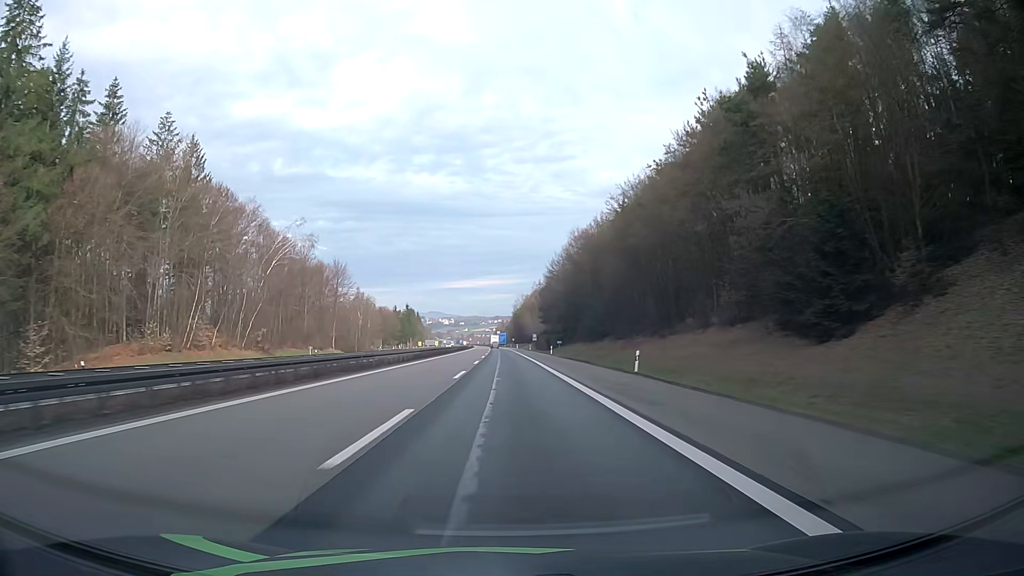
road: motorway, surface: asphalt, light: Day
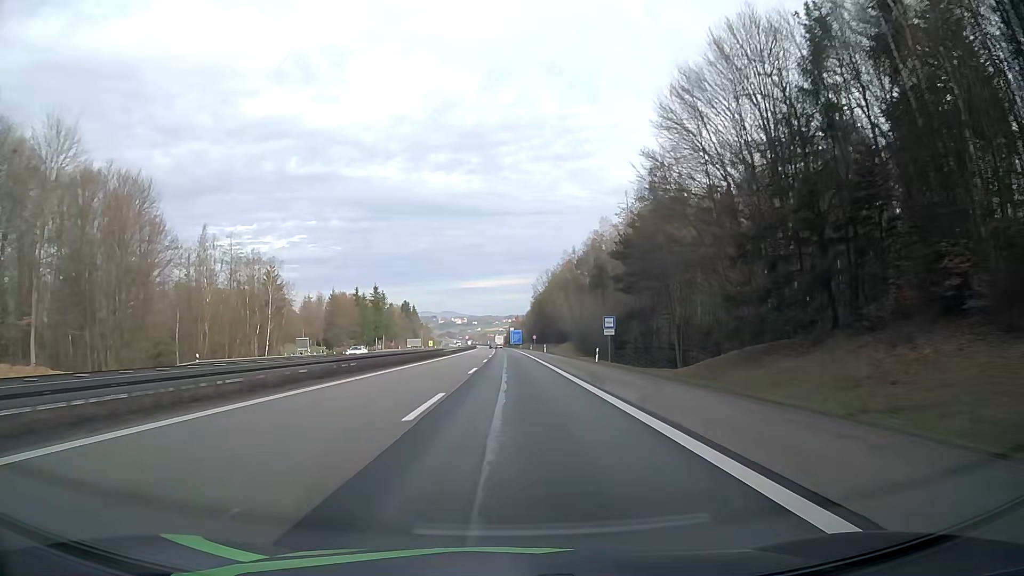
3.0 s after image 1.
(-0.8, +85.8) m; -1°
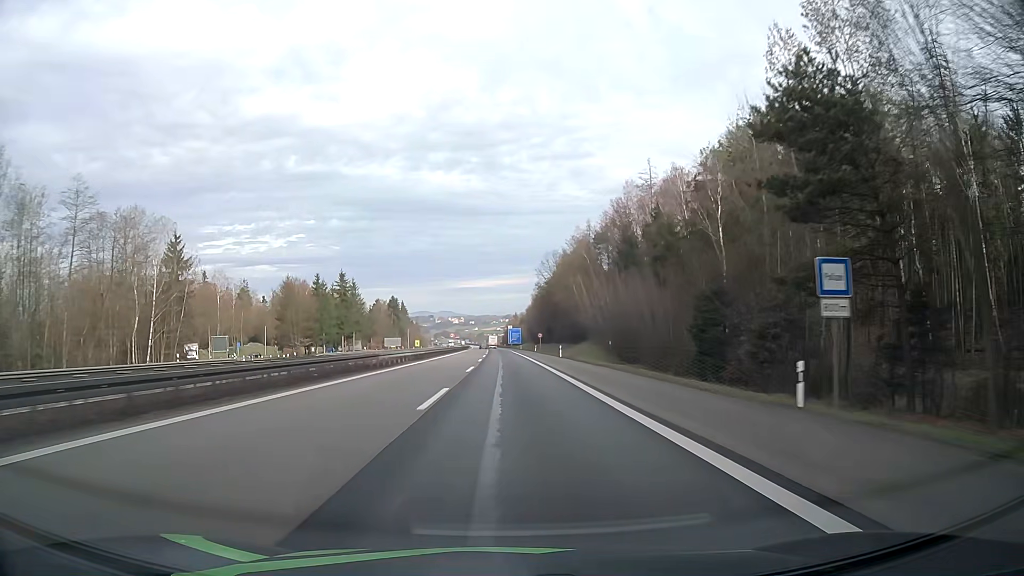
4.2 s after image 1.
(0.0, +34.1) m; 0°
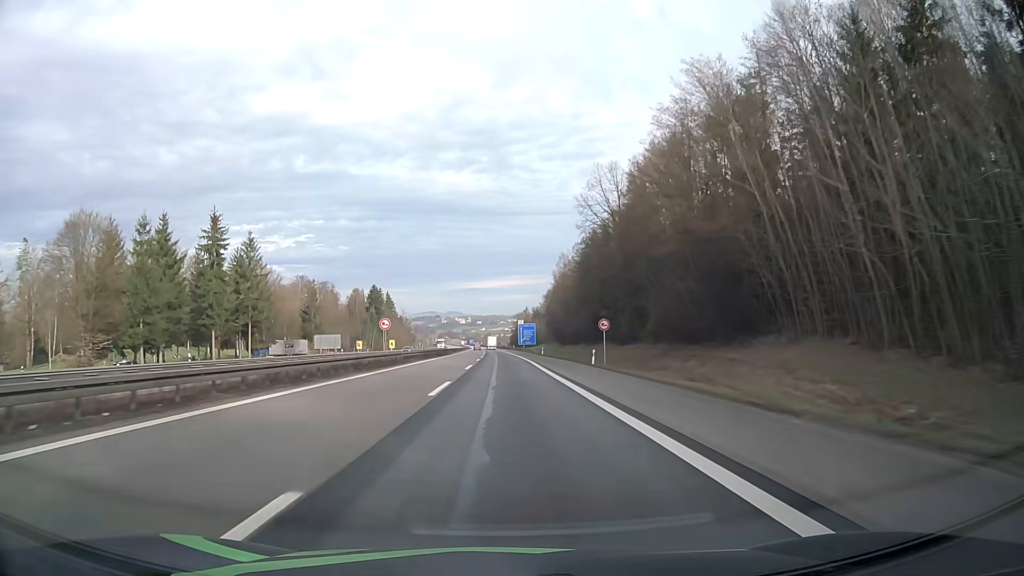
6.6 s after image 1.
(-0.3, +67.9) m; -1°
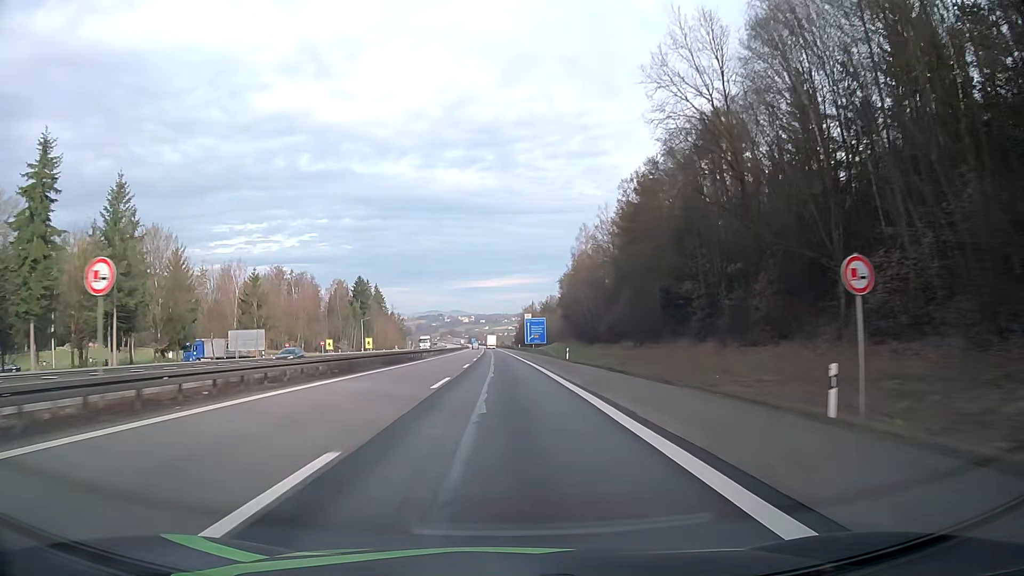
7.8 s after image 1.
(0.0, +33.8) m; 0°
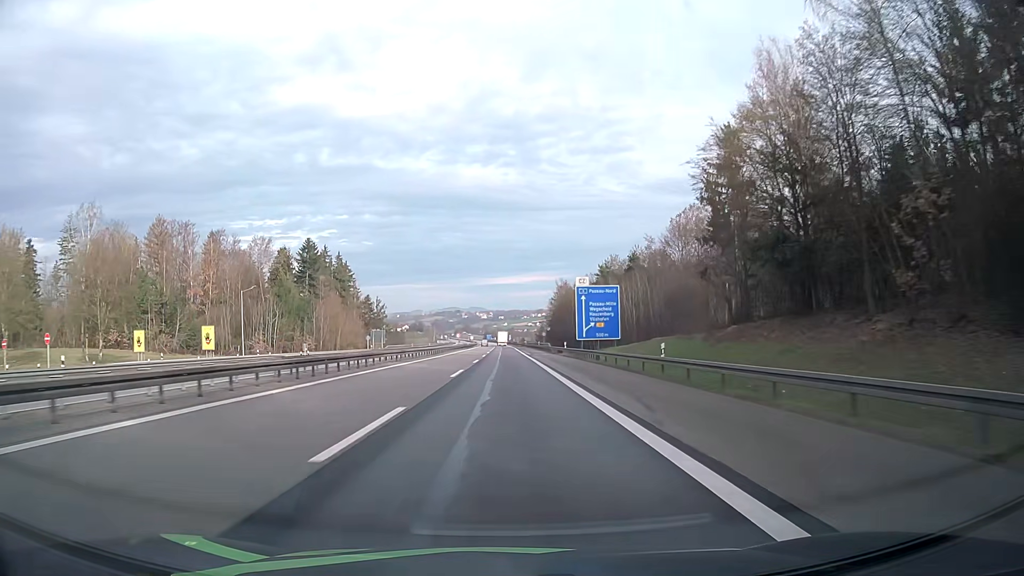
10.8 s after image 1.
(-1.2, +84.3) m; -2°
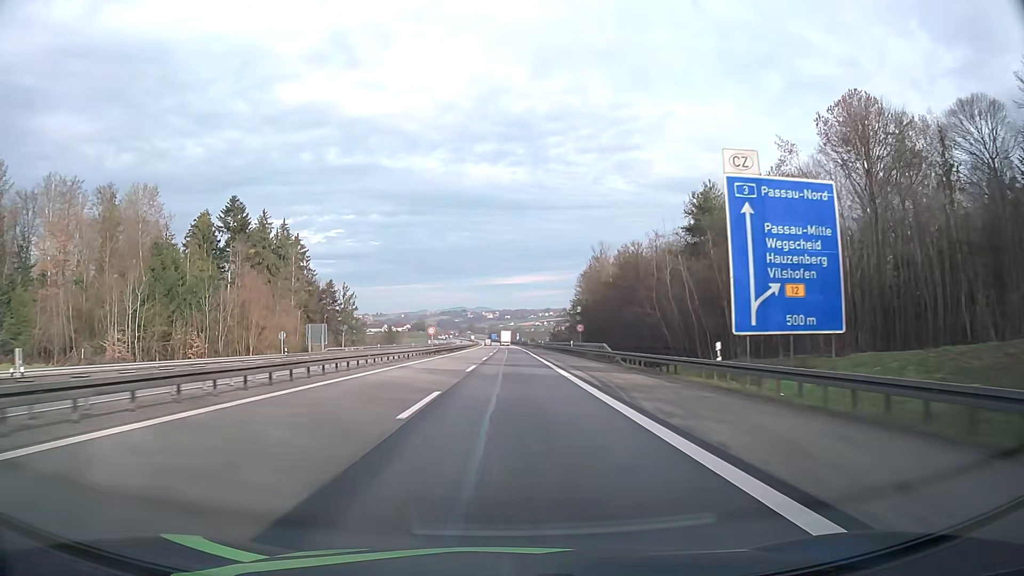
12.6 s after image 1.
(-0.2, +49.9) m; -1°
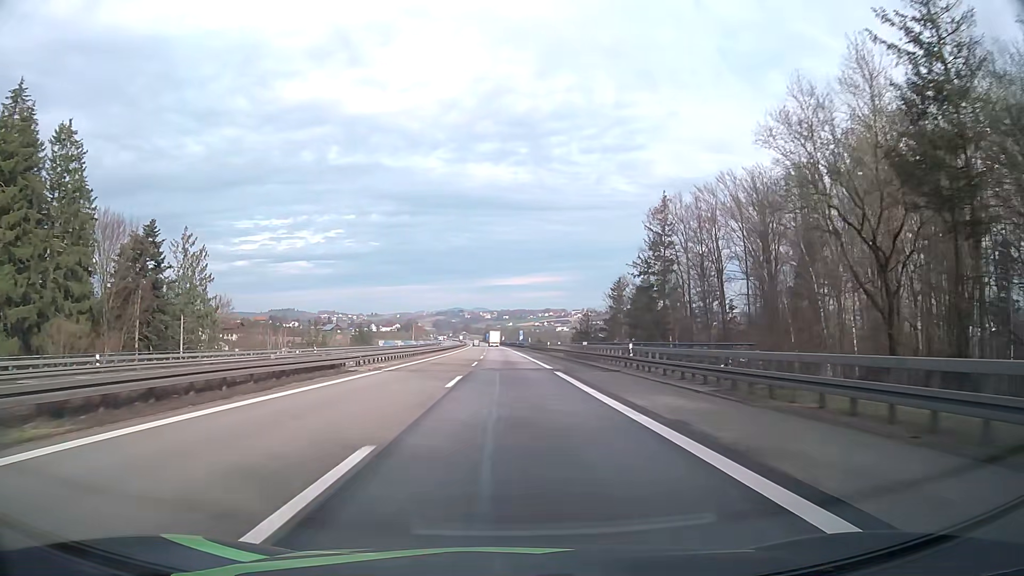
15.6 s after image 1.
(+0.6, +81.2) m; 0°
(0, +10) (0, +20) (0, +30) (0, +40) (0, +50) (0, +60) (-1, +70) (-1, +80) (-1, +90) (-1, +100) m
